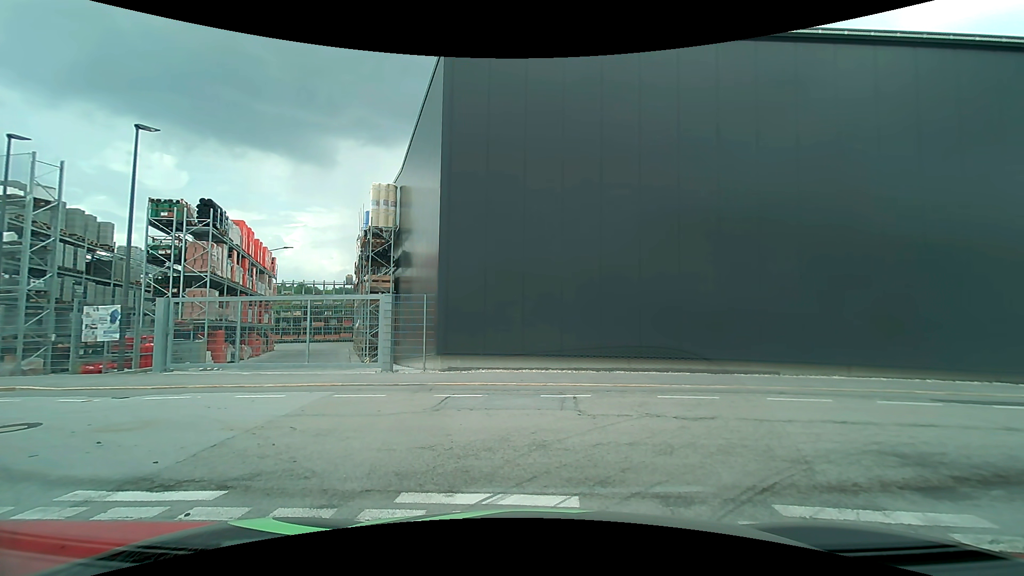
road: tertiary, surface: asphalt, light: Day
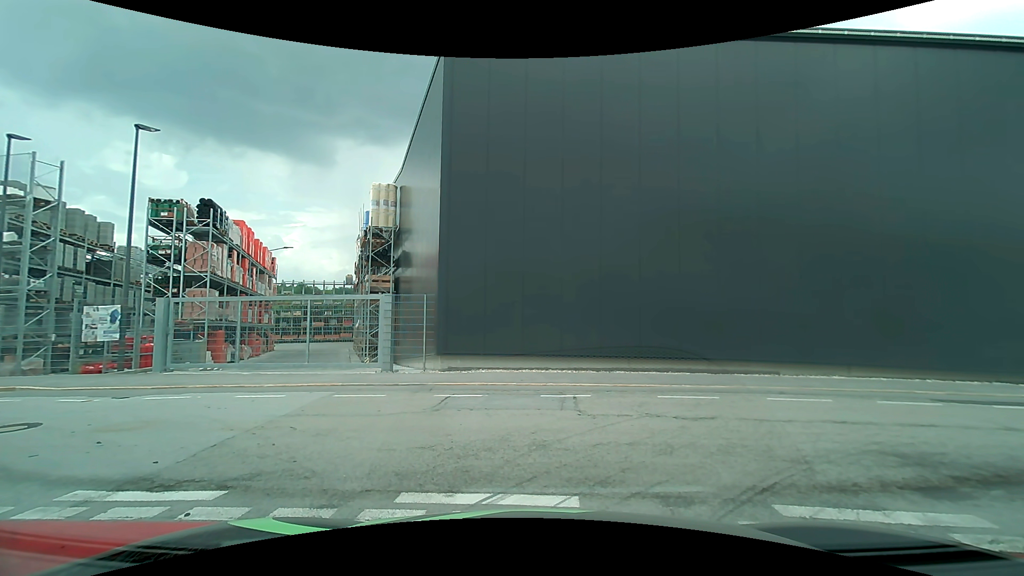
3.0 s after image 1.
(0.0, 0.0) m; 0°
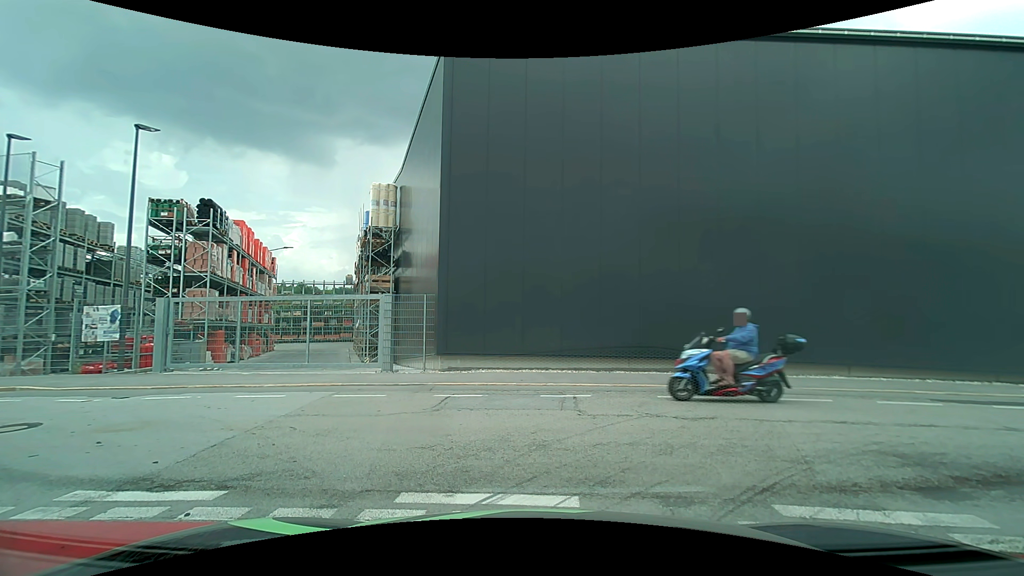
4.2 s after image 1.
(0.0, 0.0) m; 0°
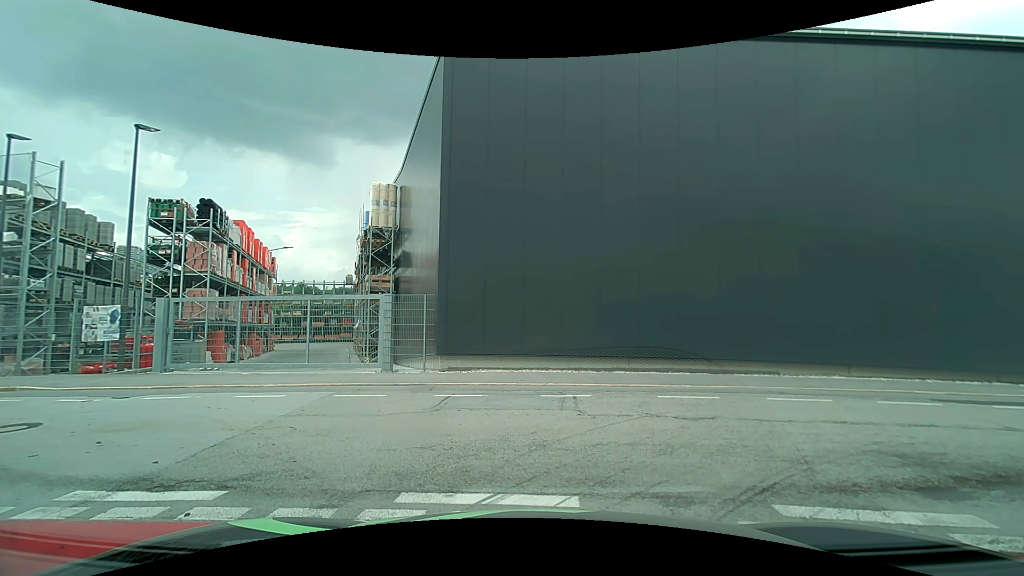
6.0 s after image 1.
(0.0, 0.0) m; 0°
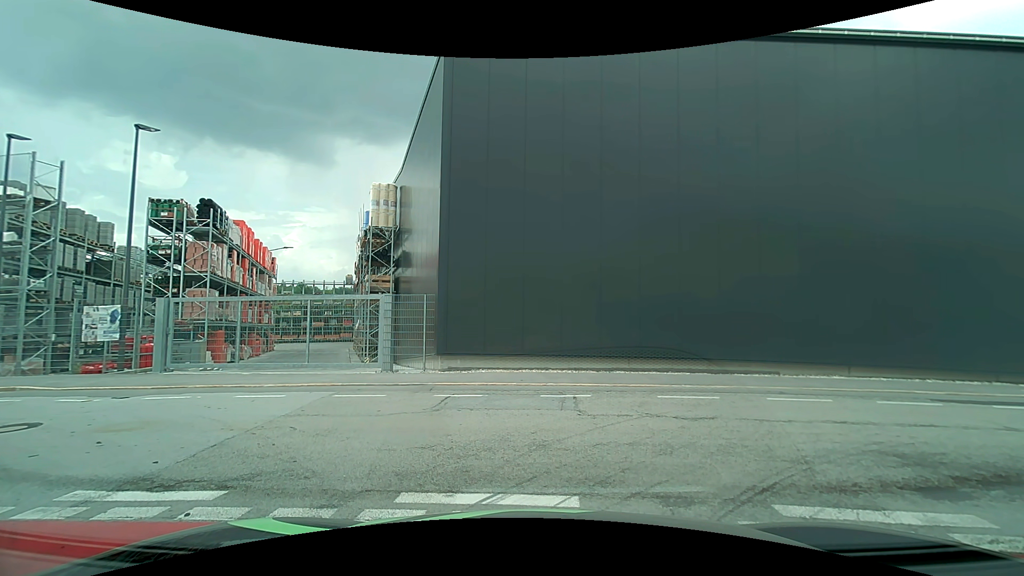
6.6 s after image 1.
(0.0, 0.0) m; 0°
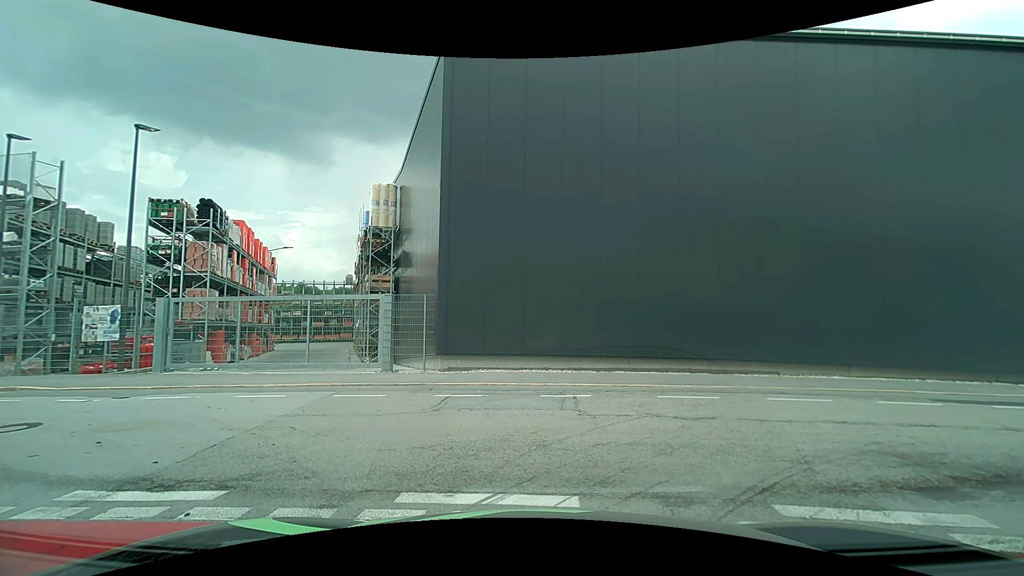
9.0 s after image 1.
(0.0, 0.0) m; 0°
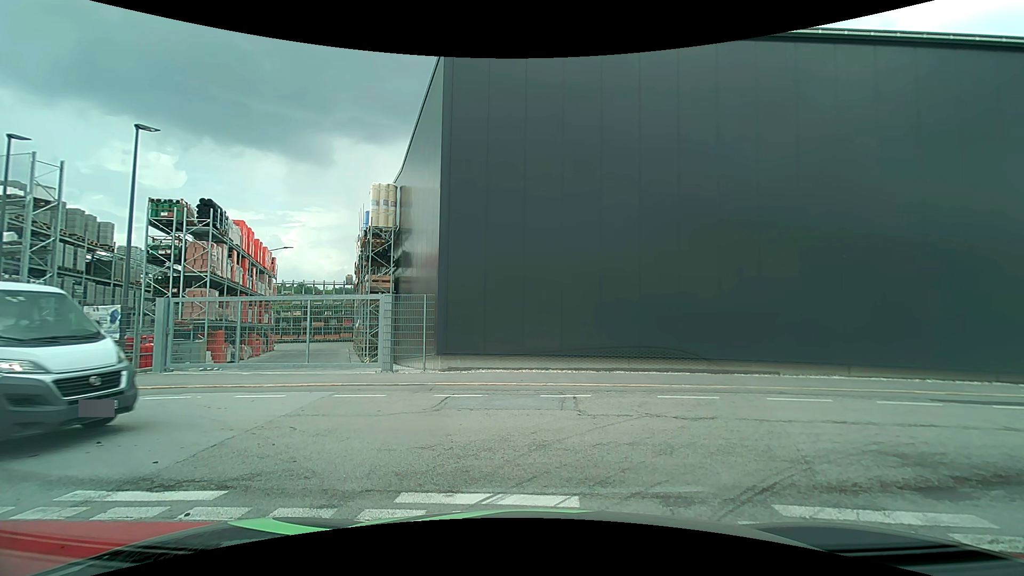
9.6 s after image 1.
(0.0, 0.0) m; 0°
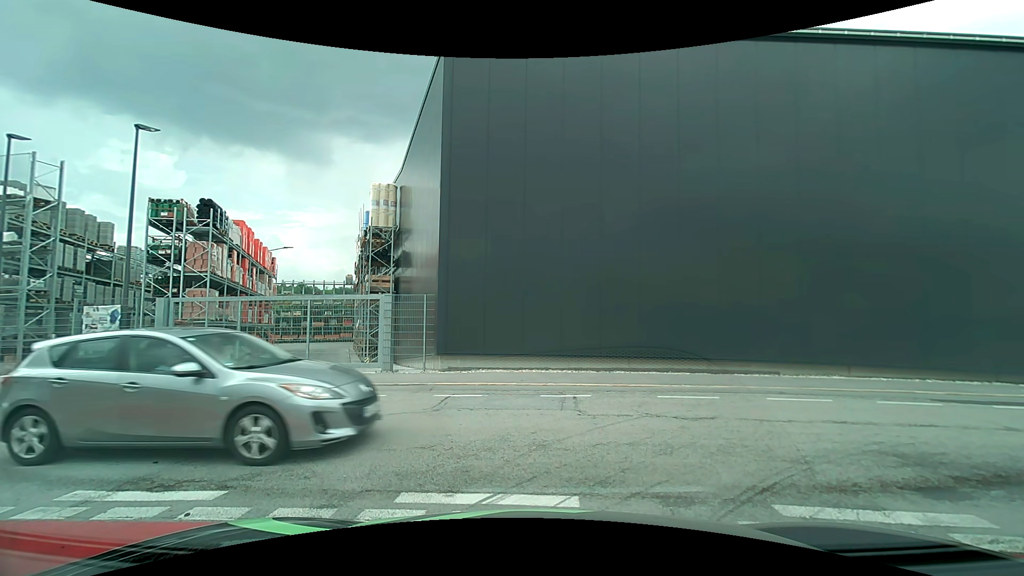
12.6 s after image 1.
(0.0, 0.0) m; 0°
